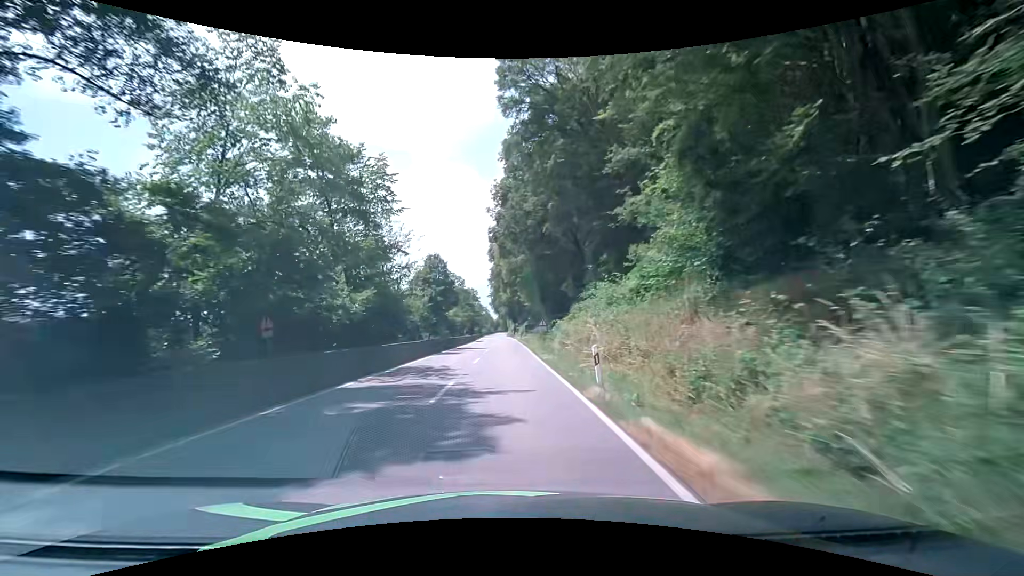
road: secondary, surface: asphalt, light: Day
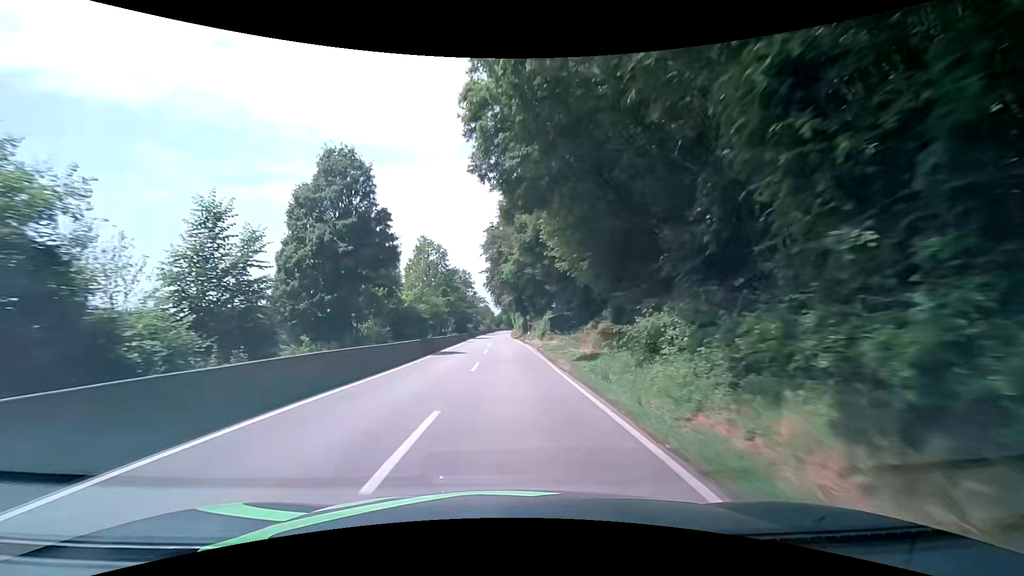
(-0.6, +40.7) m; -1°
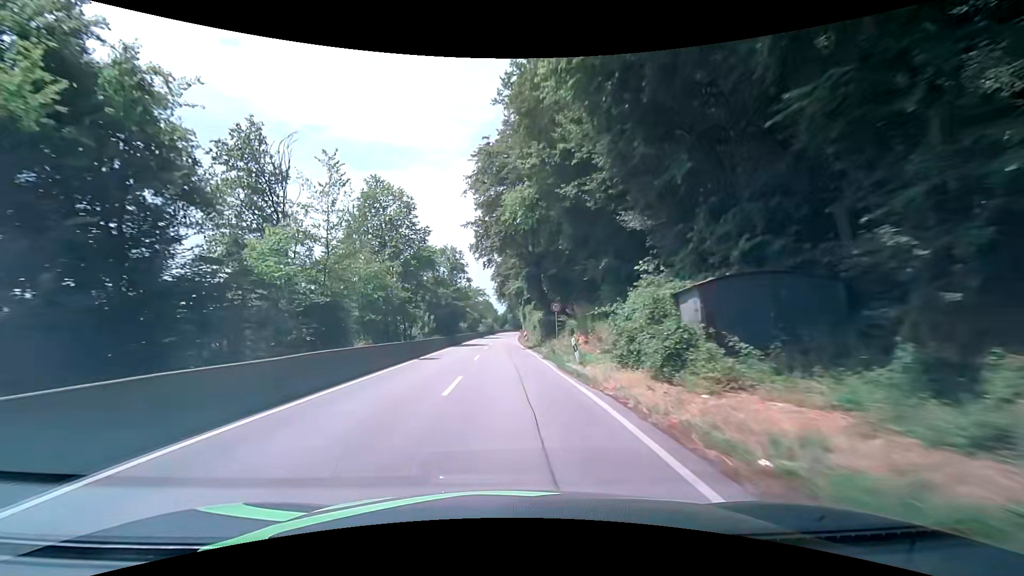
(-0.1, +30.2) m; -1°
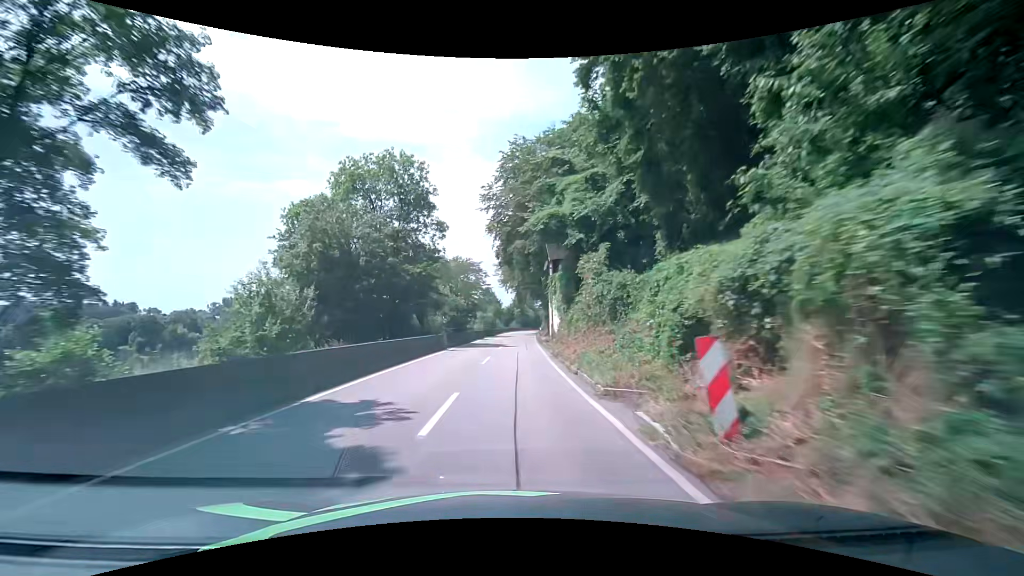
(+0.1, +39.8) m; 0°
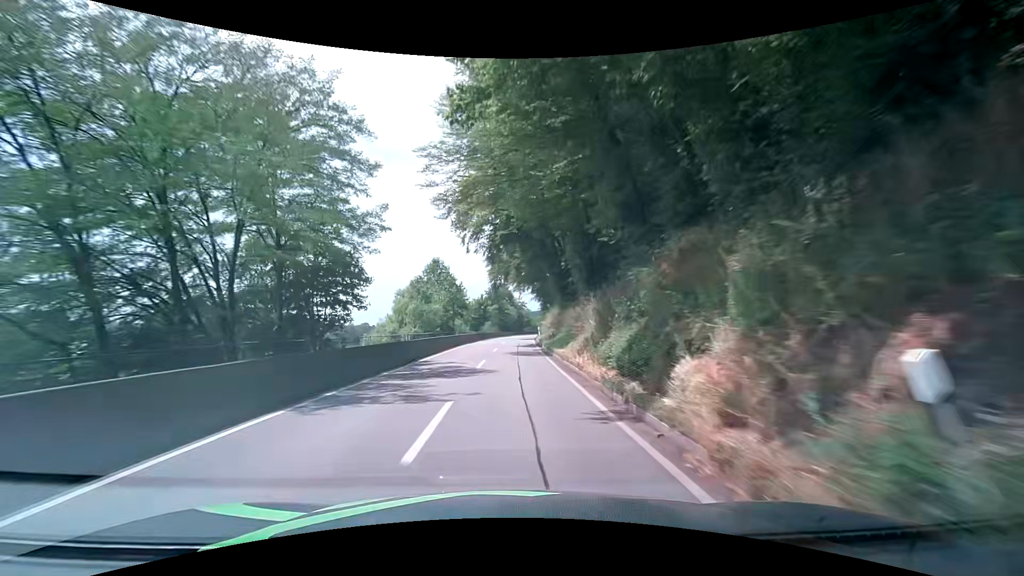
(+1.4, +49.2) m; +3°
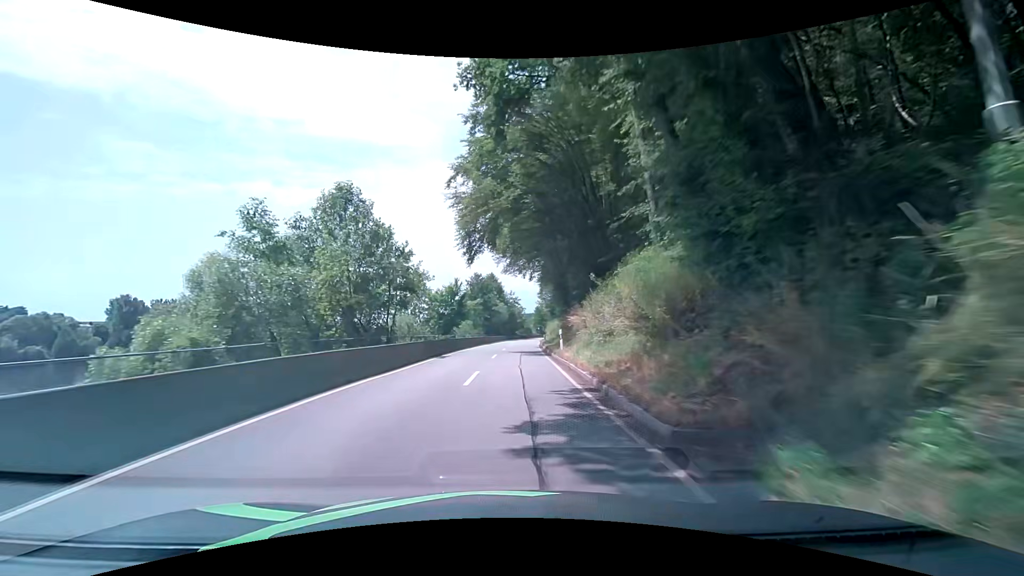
(+0.4, +29.2) m; +2°
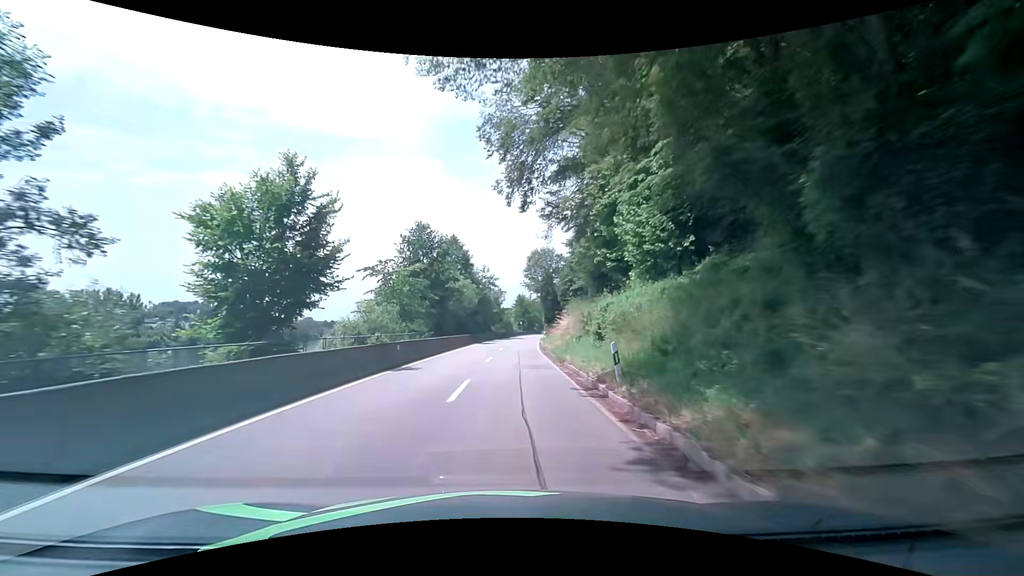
(+0.3, +38.8) m; +2°
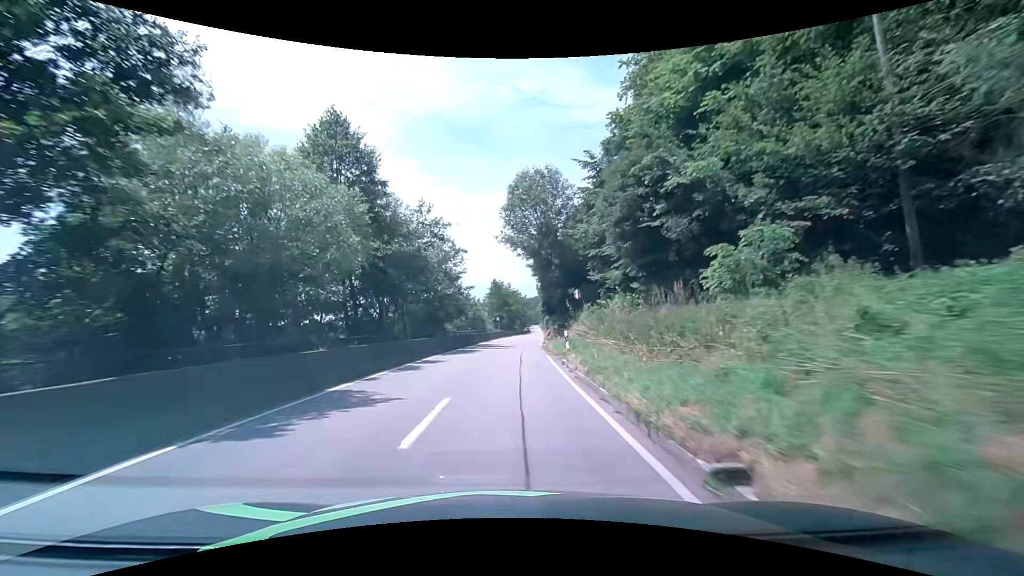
(+1.1, +39.4) m; +3°
(0, +10) (0, +20) (+1, +30) (+1, +40) (+2, +50) (+3, +60) (+4, +70) (+5, +80) (+6, +90) (+7, +100) m
